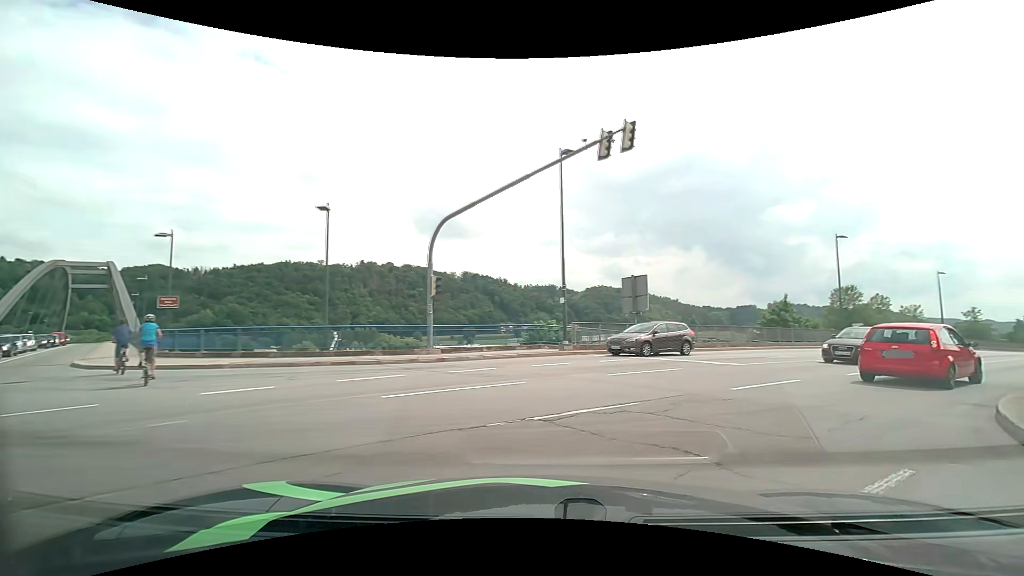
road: tertiary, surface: asphalt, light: Day
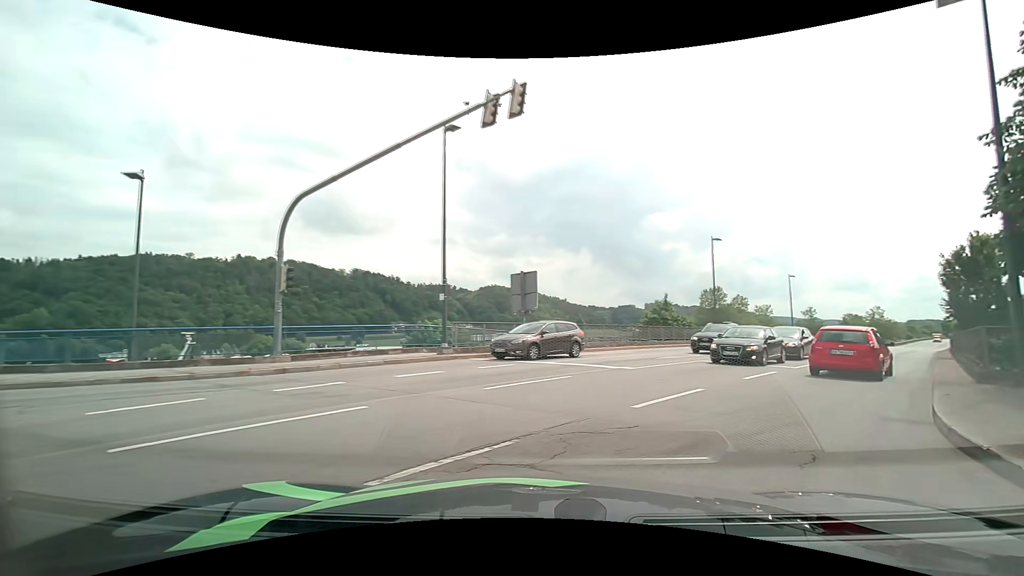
(+0.3, +2.9) m; +13°
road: primary
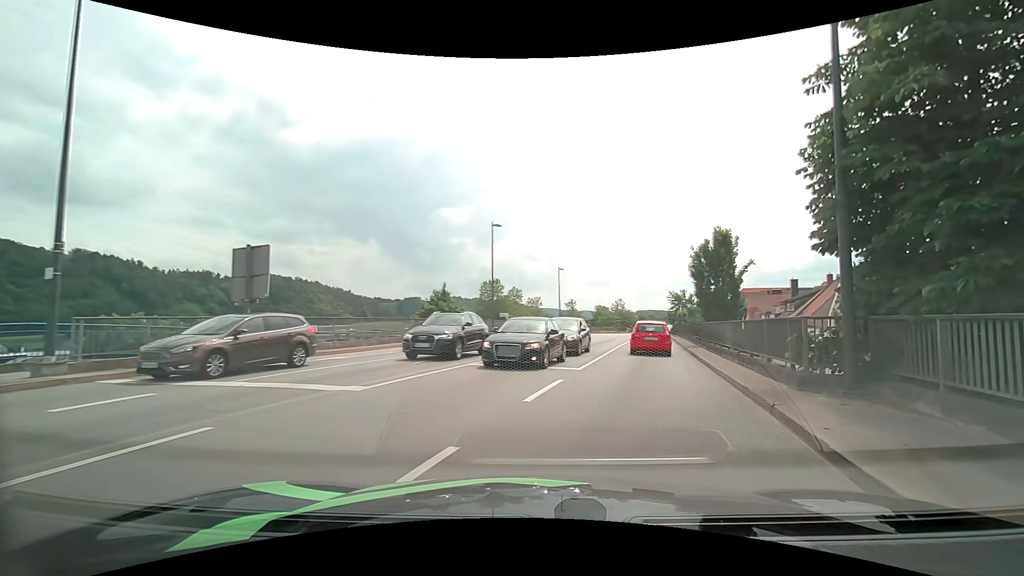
(+1.2, +5.8) m; +24°
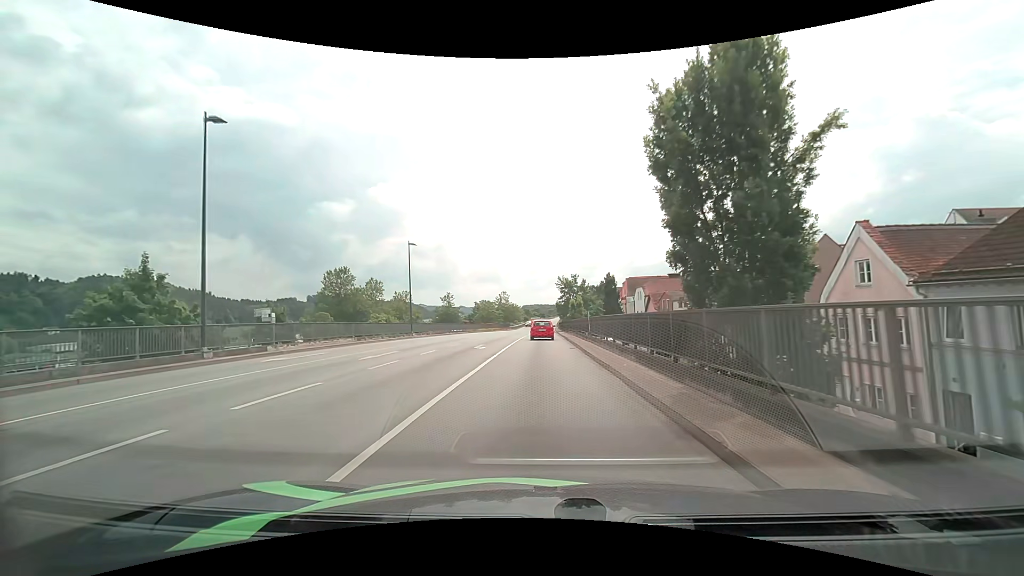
(+4.3, +21.2) m; +13°
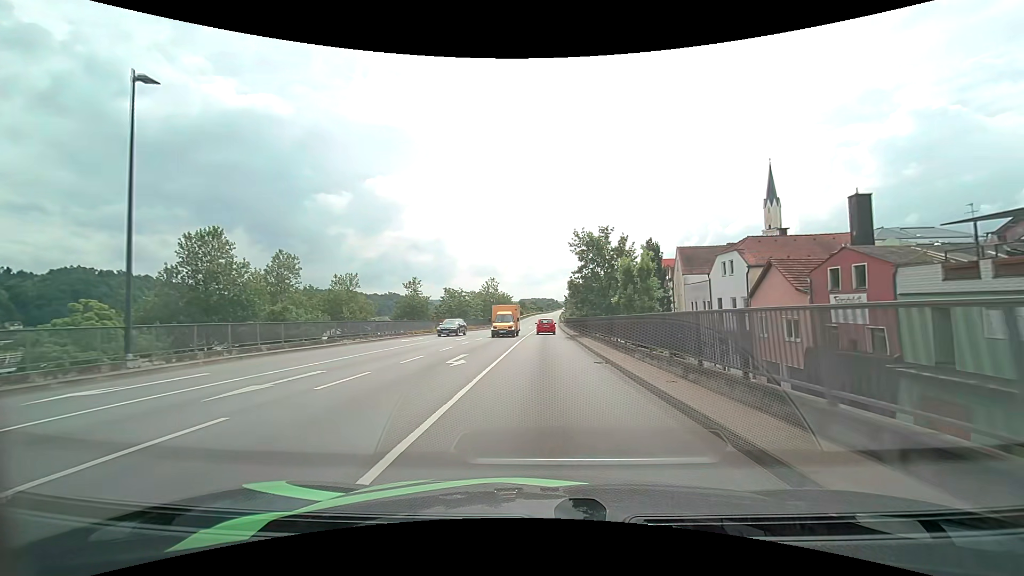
(0.0, +34.1) m; +1°
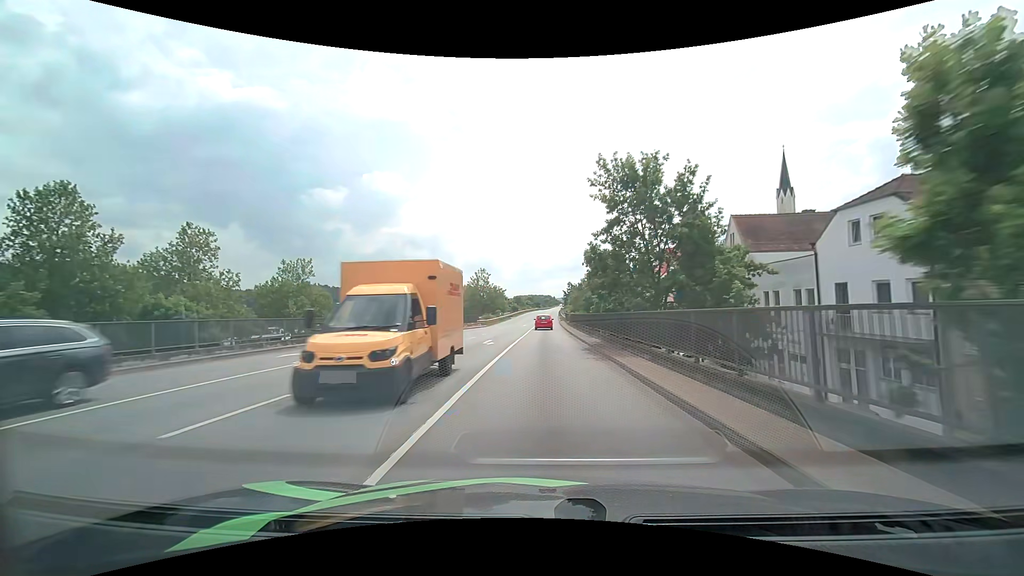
(0.0, +16.3) m; 0°
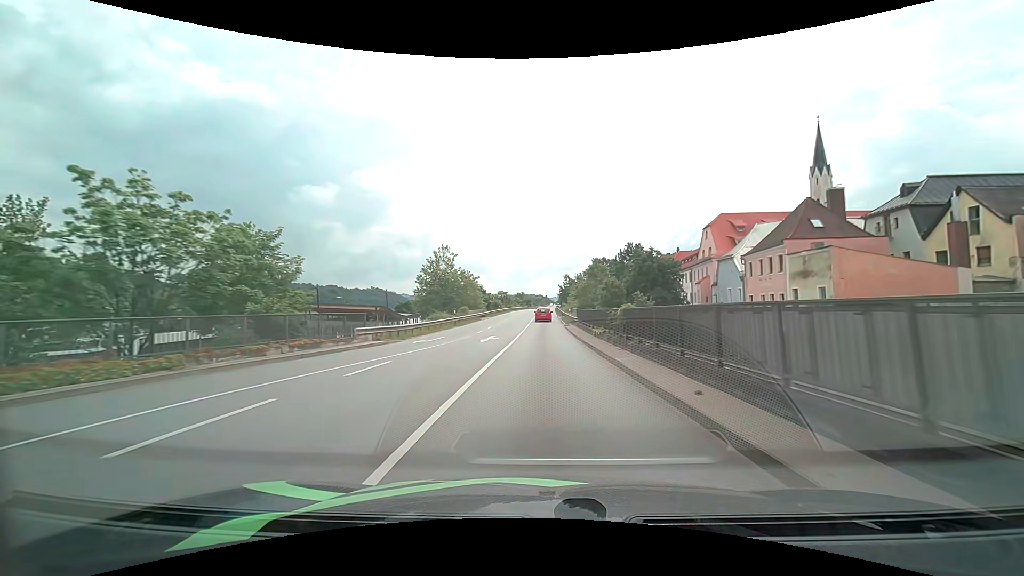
(+0.4, +36.9) m; +1°
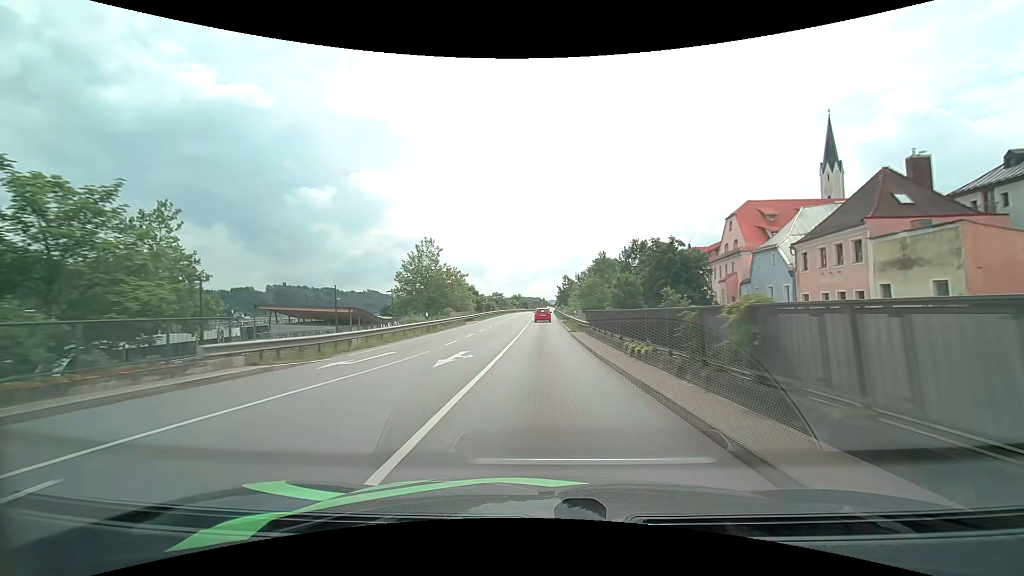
(0.0, +9.8) m; 0°
(0, +10) (0, +20) (0, +30) (0, +40) (+1, +50) (+1, +60) (+1, +70) (+1, +80) (+1, +90) (+1, +100) m
